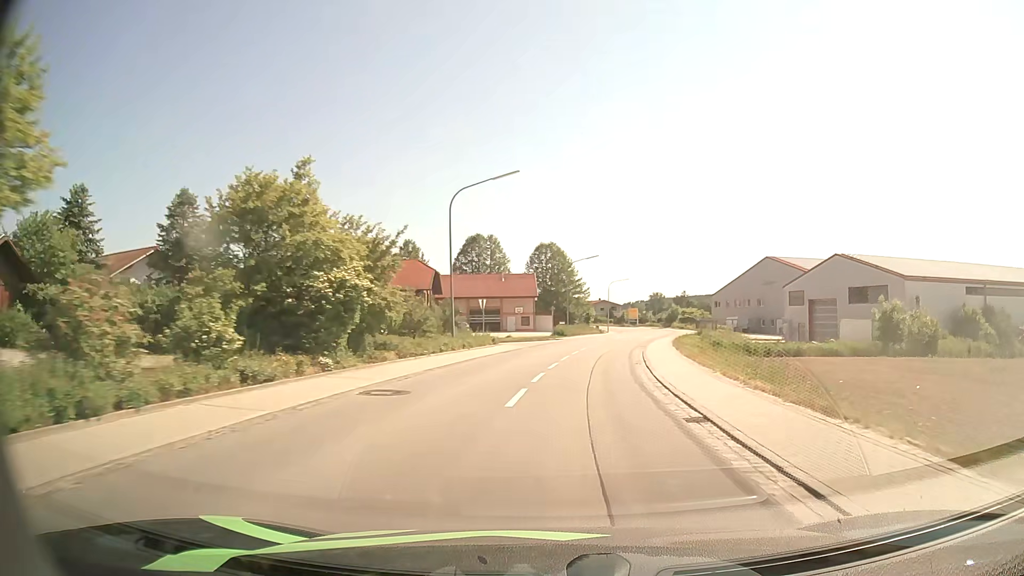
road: secondary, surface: asphalt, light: Day
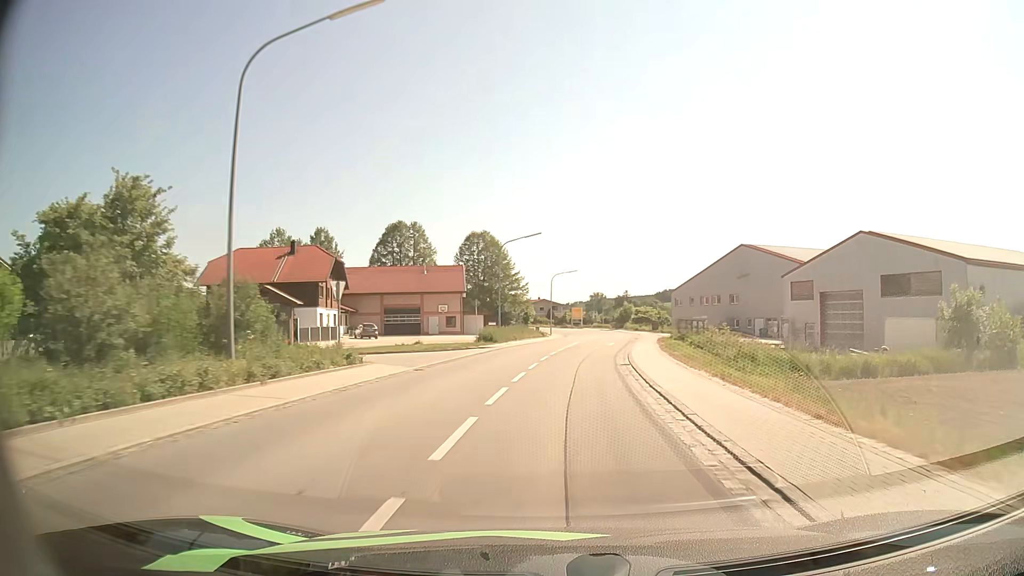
(+0.9, +17.7) m; +5°
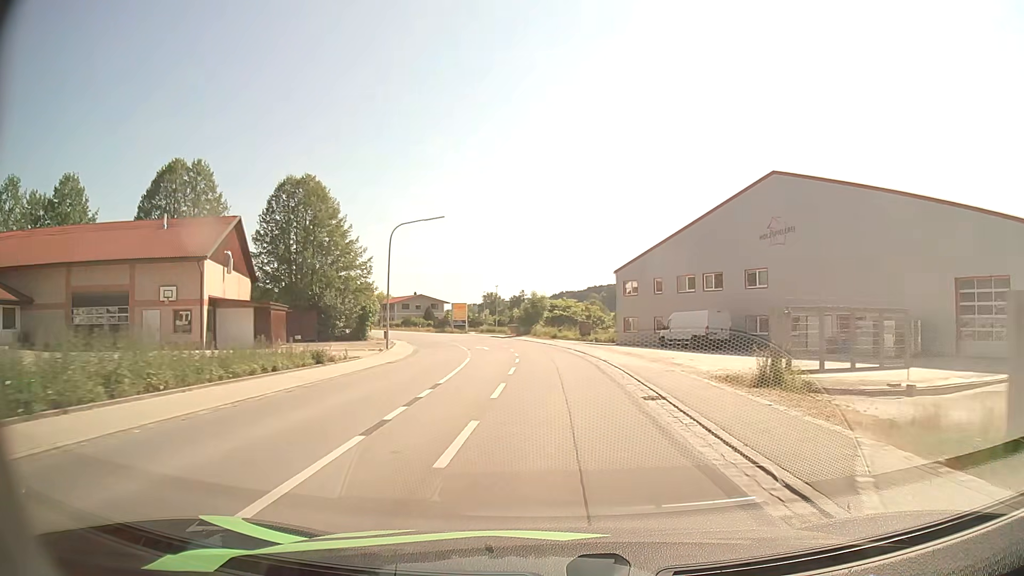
(+3.5, +45.1) m; +9°
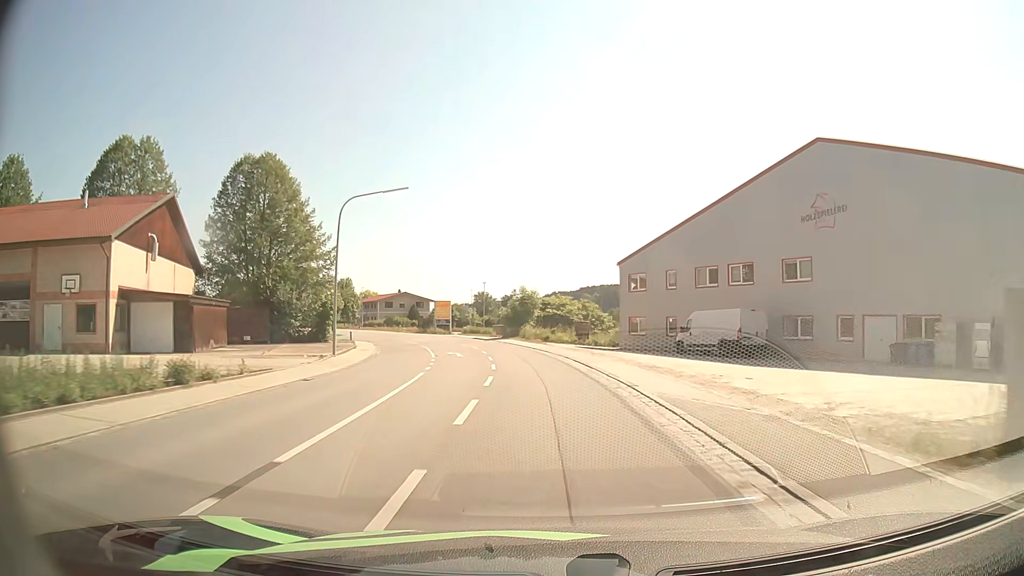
(+0.1, +9.2) m; +1°
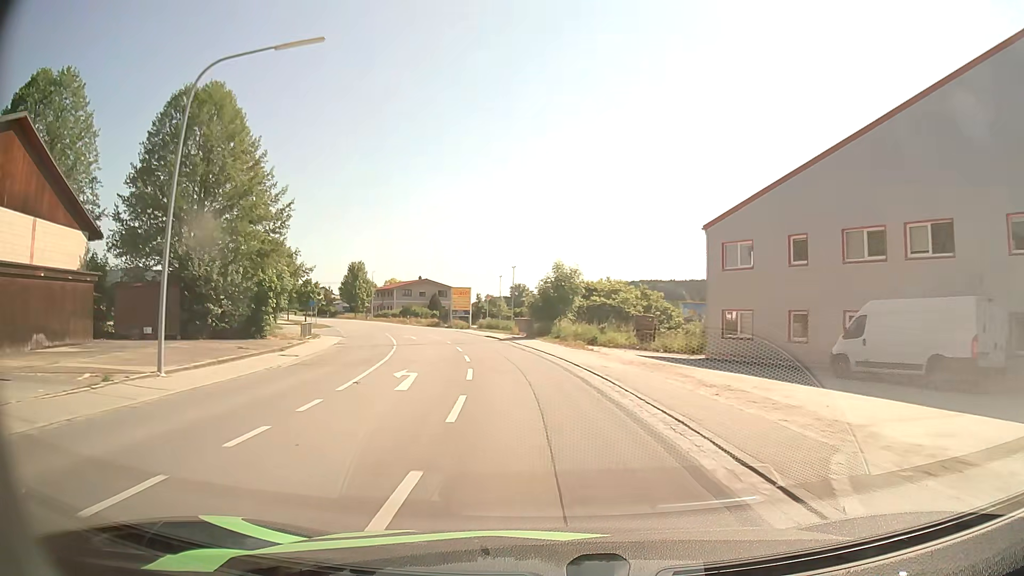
(-0.4, +18.1) m; -3°
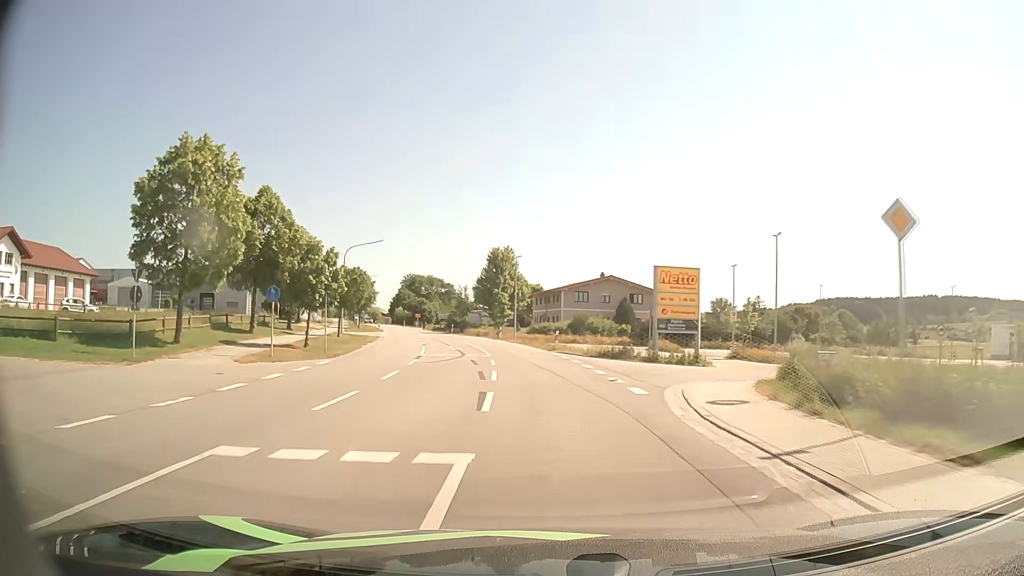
(-6.4, +44.4) m; -16°
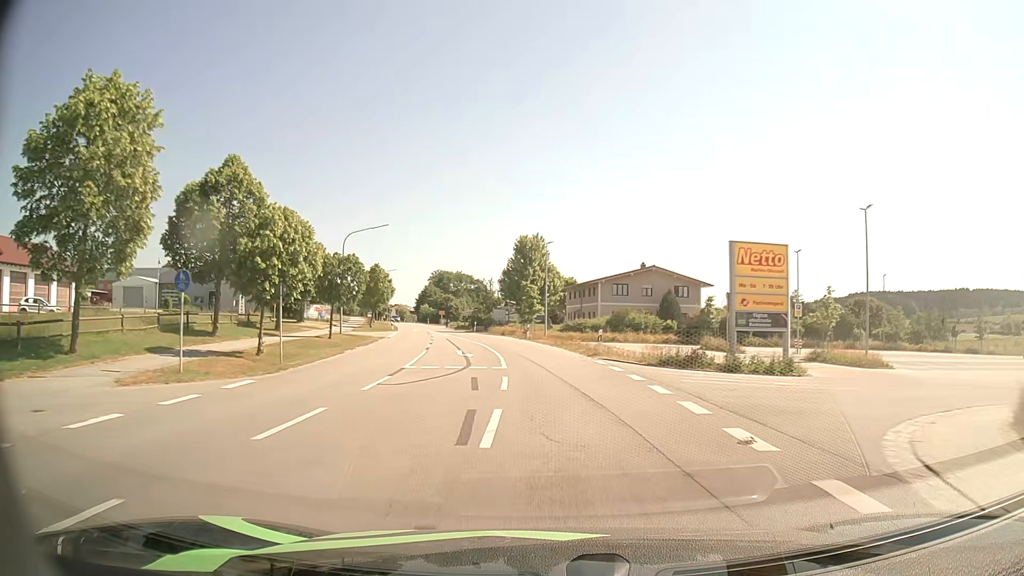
(-0.3, +9.1) m; -3°
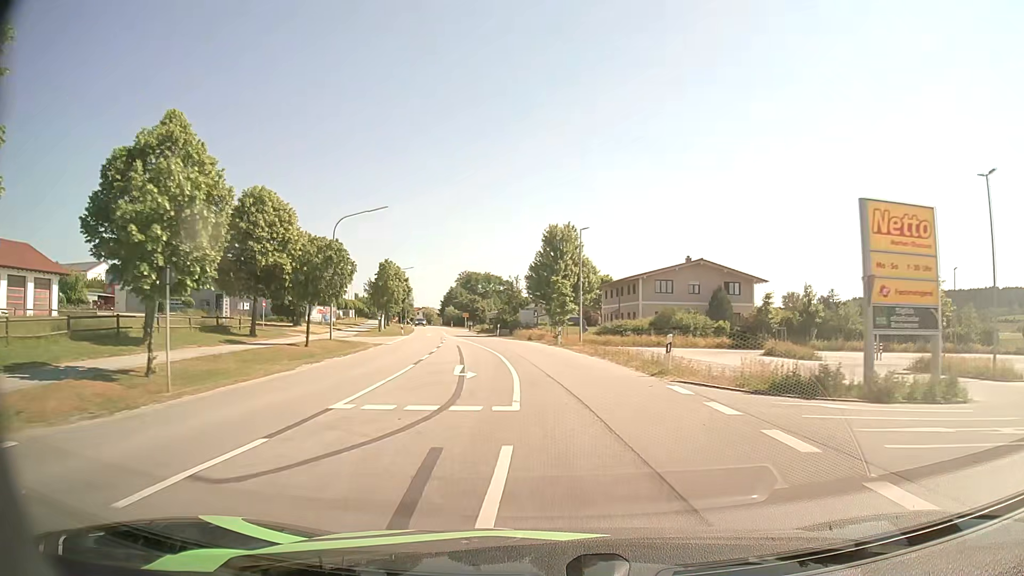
(-0.2, +9.2) m; -3°
(0, +10) (-1, +20) (-2, +30) (-3, +40) (-5, +50) (-7, +59) (-9, +69) (-11, +79) (-13, +89) (-15, +99) m
